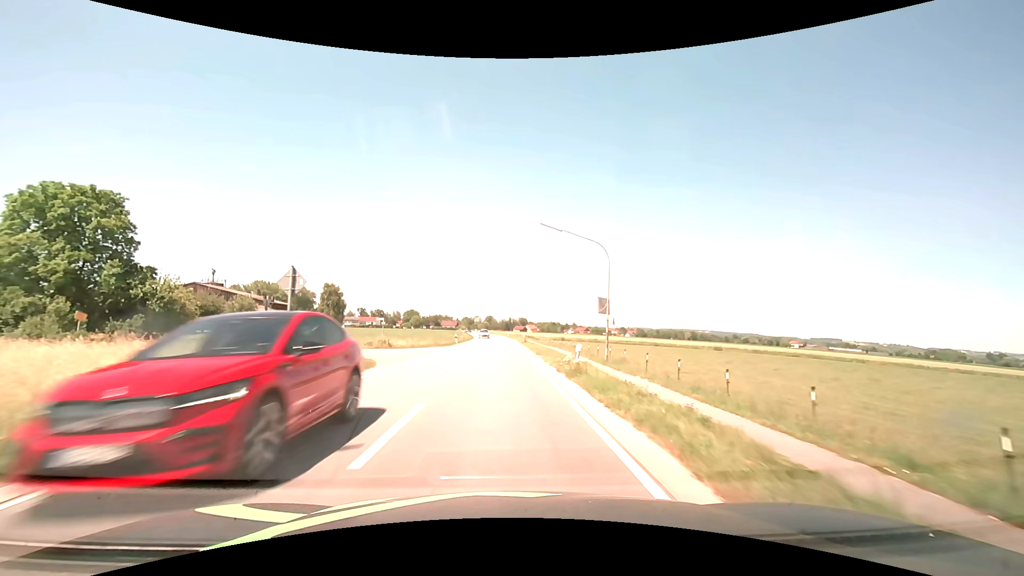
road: secondary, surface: asphalt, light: Day
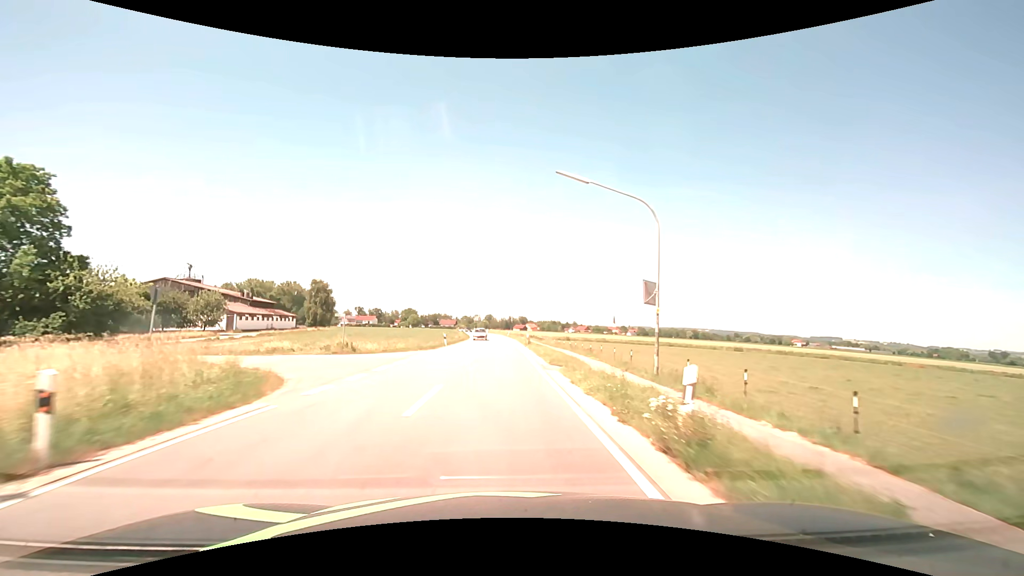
(0.0, +9.1) m; 0°
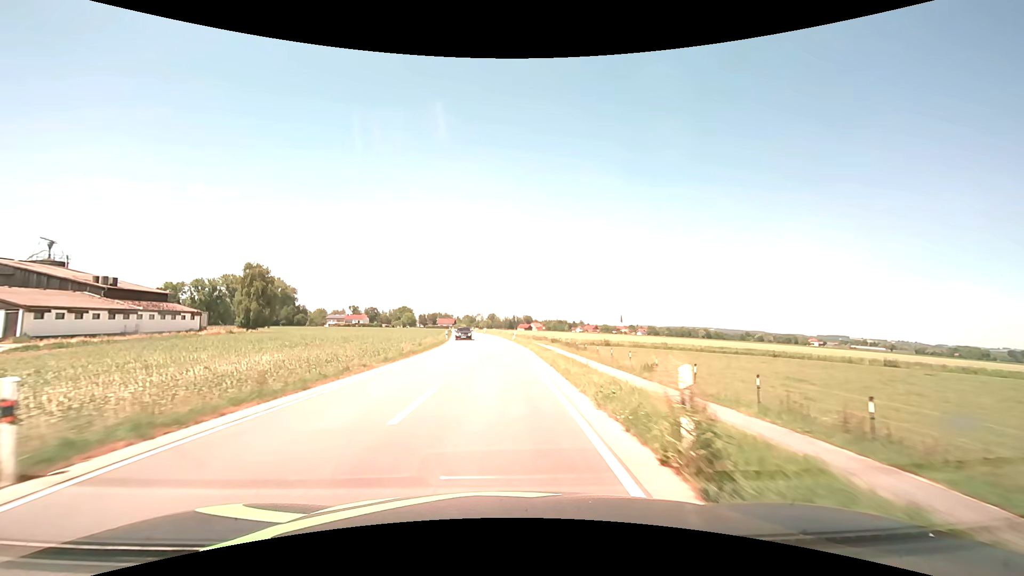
(0.0, +36.5) m; 0°
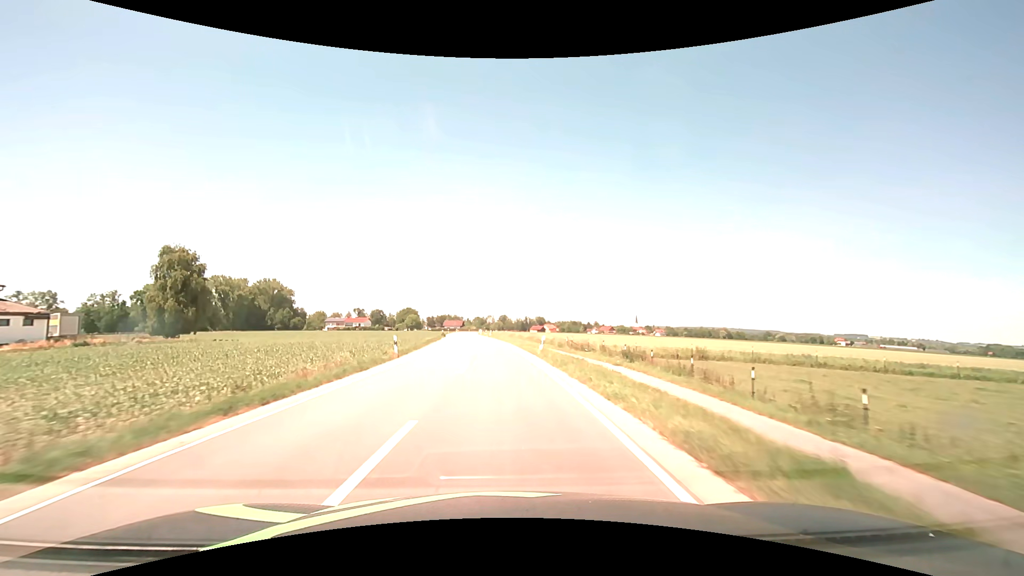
(-0.3, +28.1) m; -1°
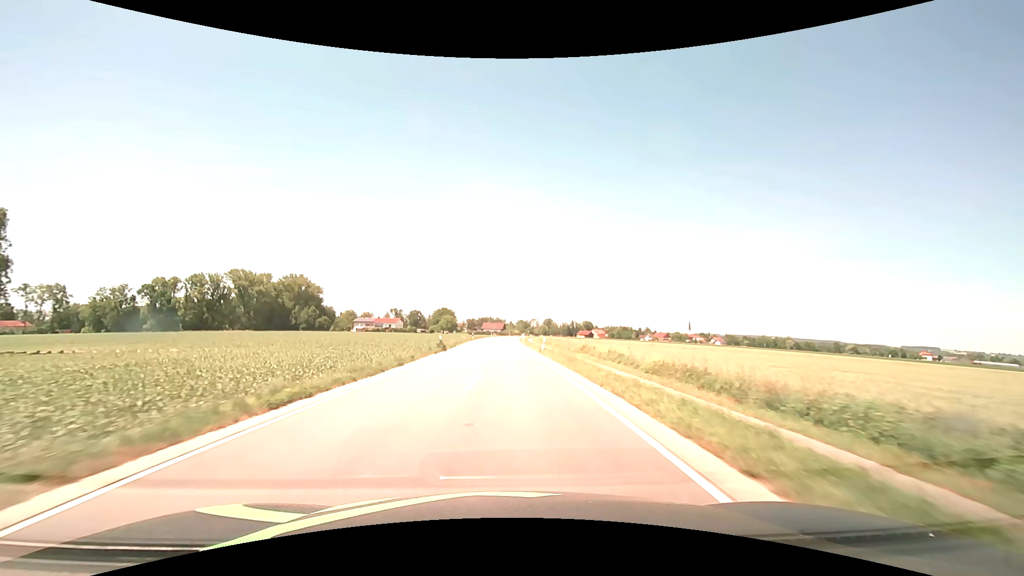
(-1.9, +40.0) m; -5°
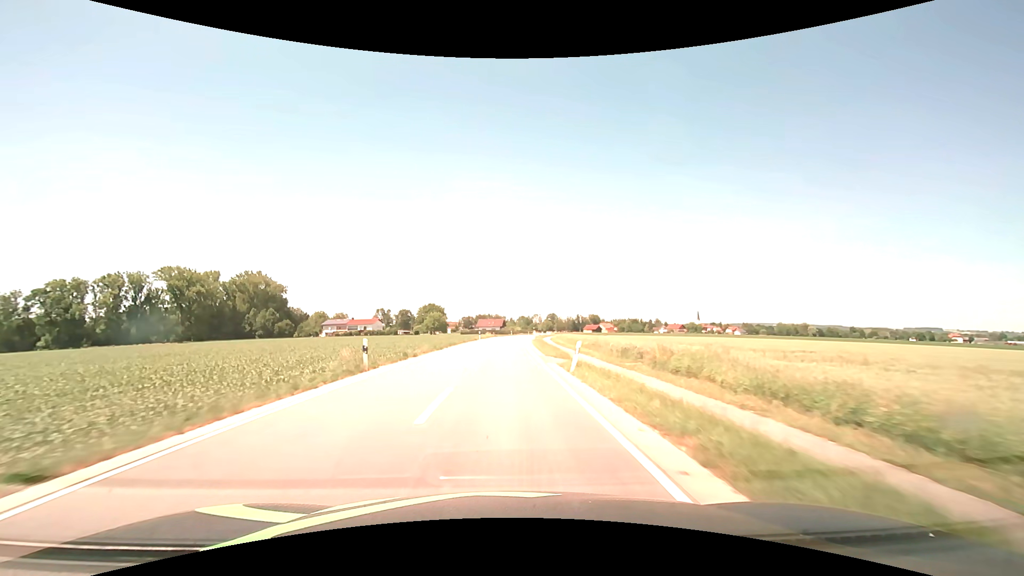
(+0.2, +52.1) m; 0°
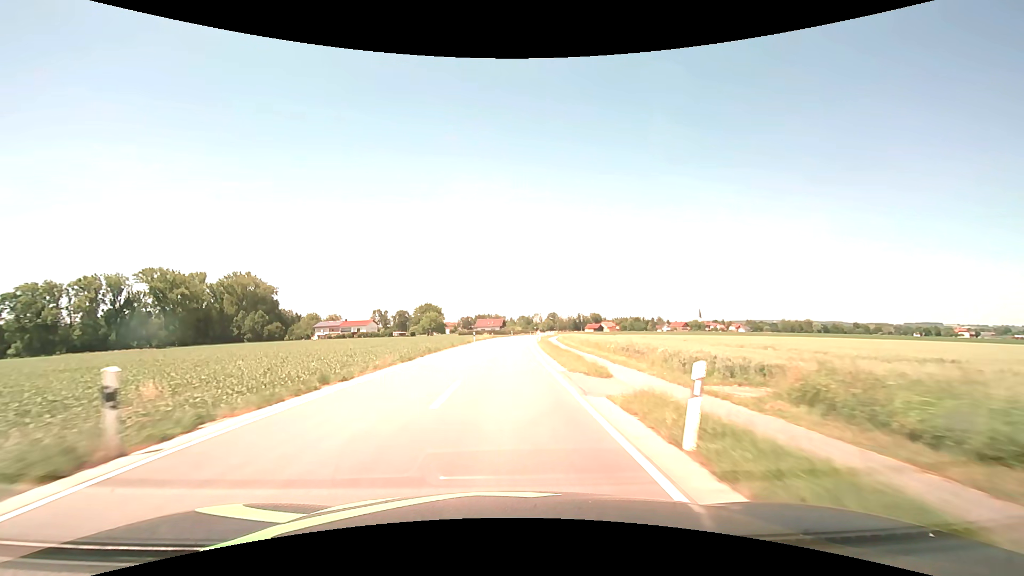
(0.0, +10.6) m; 0°
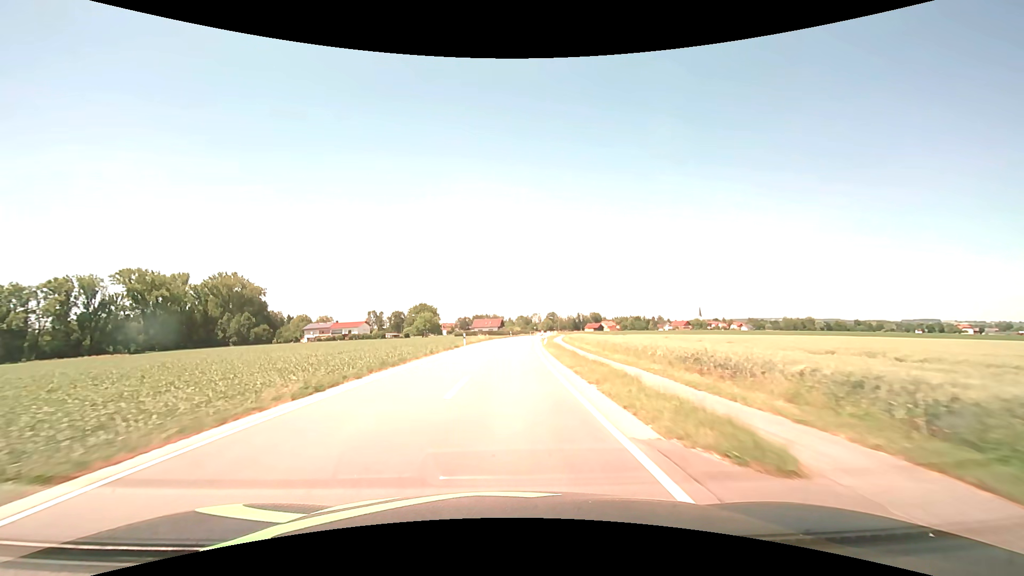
(0.0, +10.6) m; 0°
(0, +10) (0, +20) (0, +30) (+1, +40) (+1, +50) (+2, +60) (+3, +70) (+4, +80) (+5, +90) (+6, +100) m
